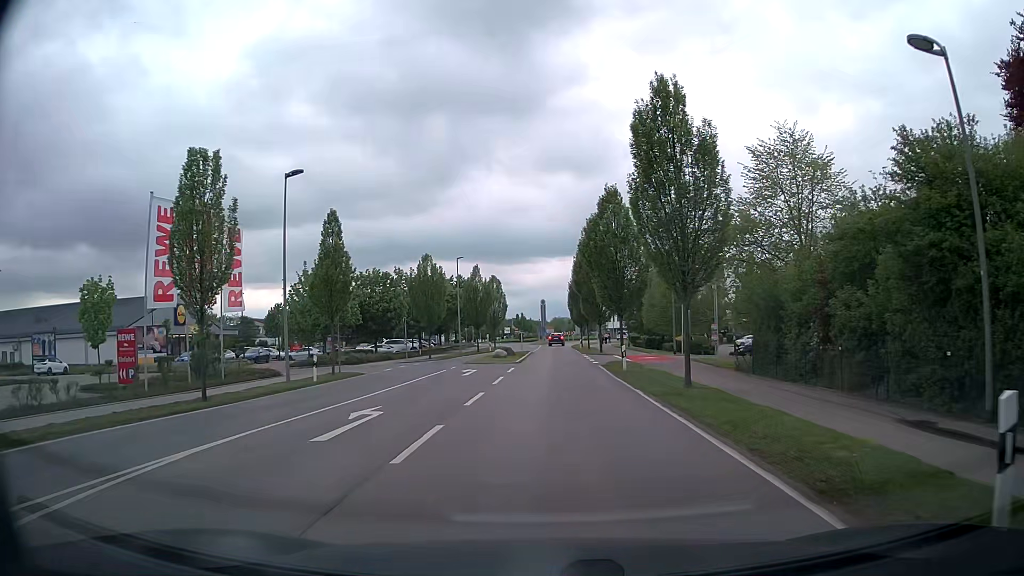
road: tertiary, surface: asphalt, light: Day
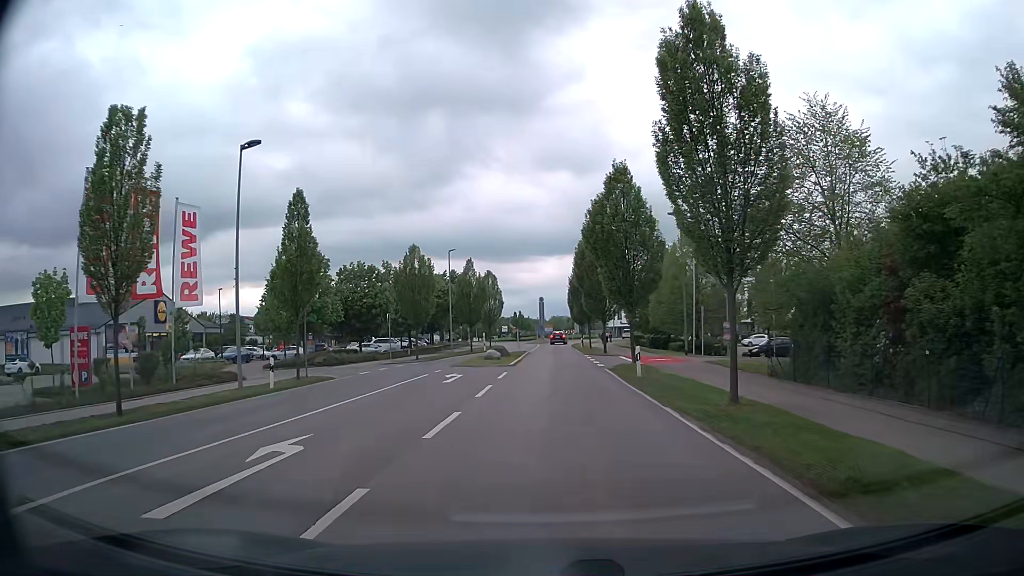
(0.0, +4.3) m; -1°
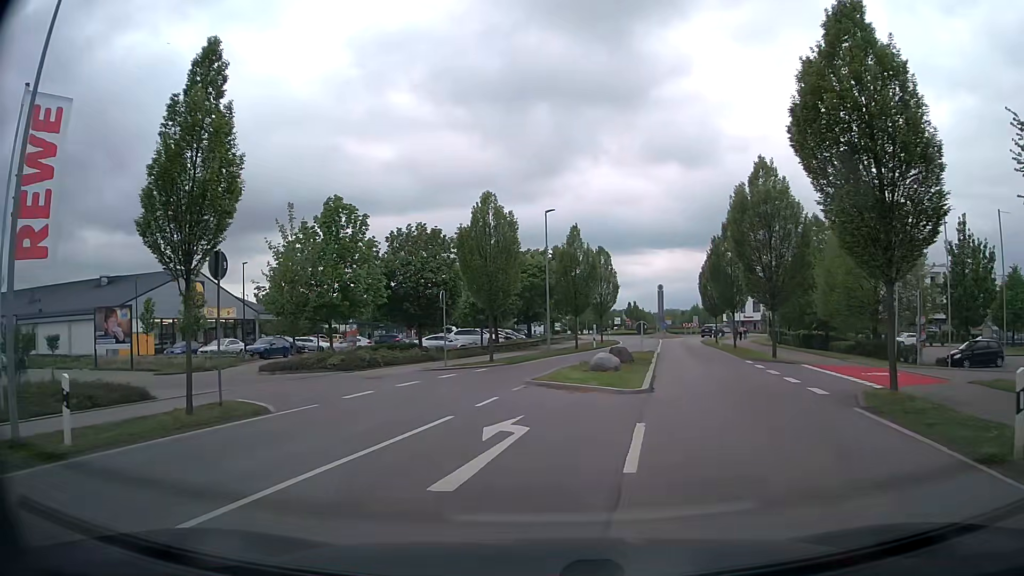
(-0.6, +14.4) m; -10°
